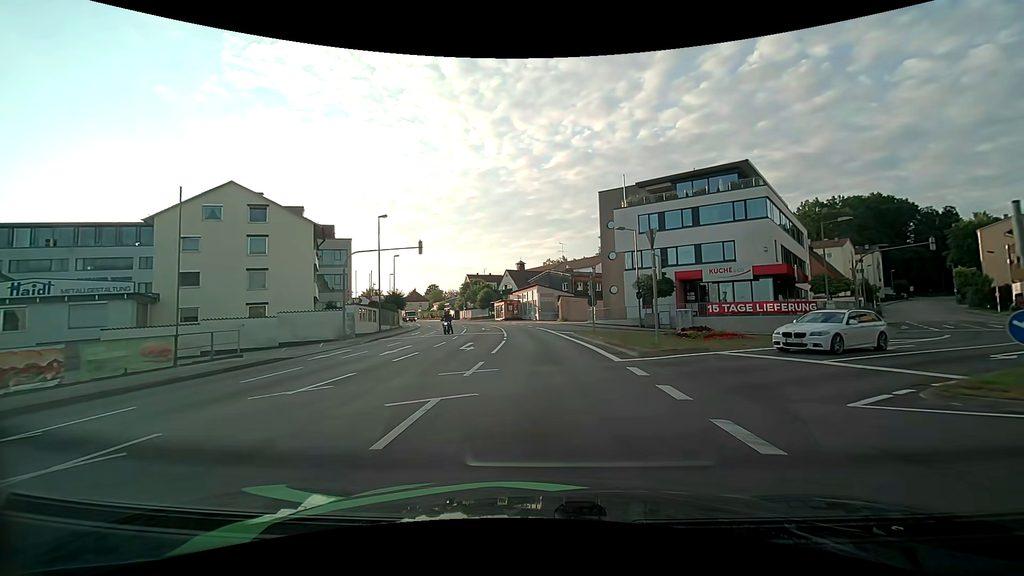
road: tertiary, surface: asphalt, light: Day
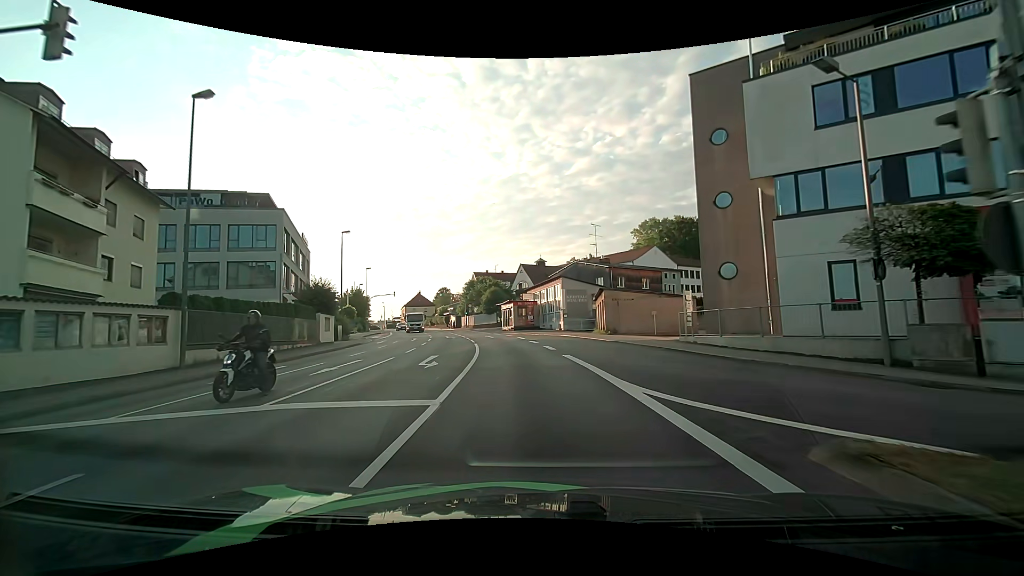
(0.0, +26.1) m; -2°
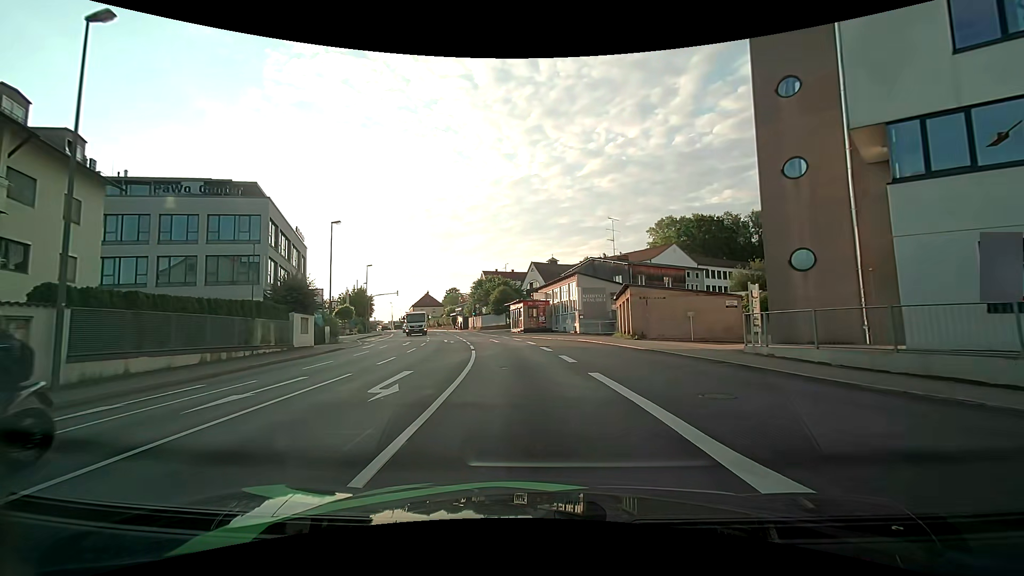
(-0.1, +5.4) m; -1°
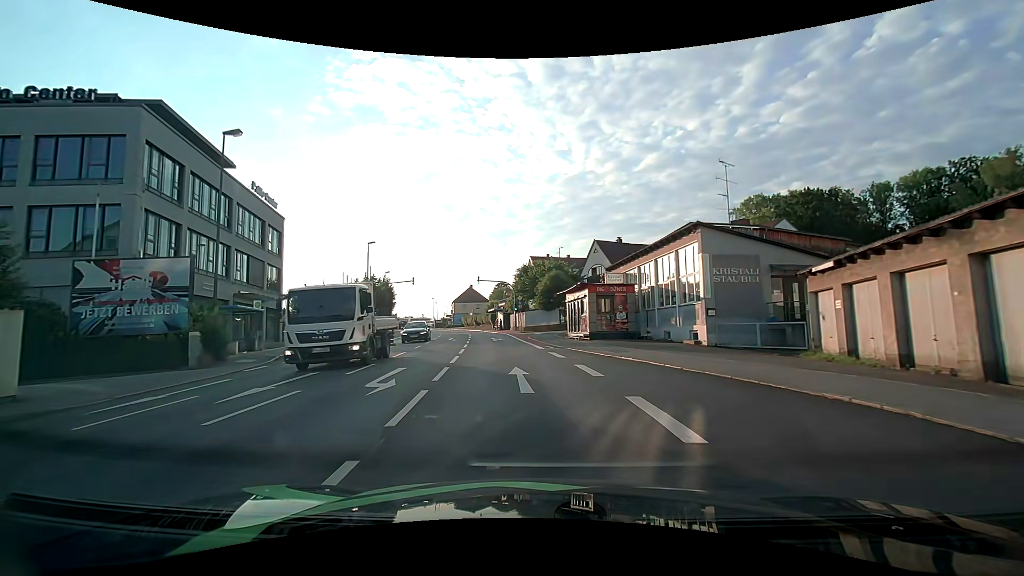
(-1.1, +21.8) m; -6°
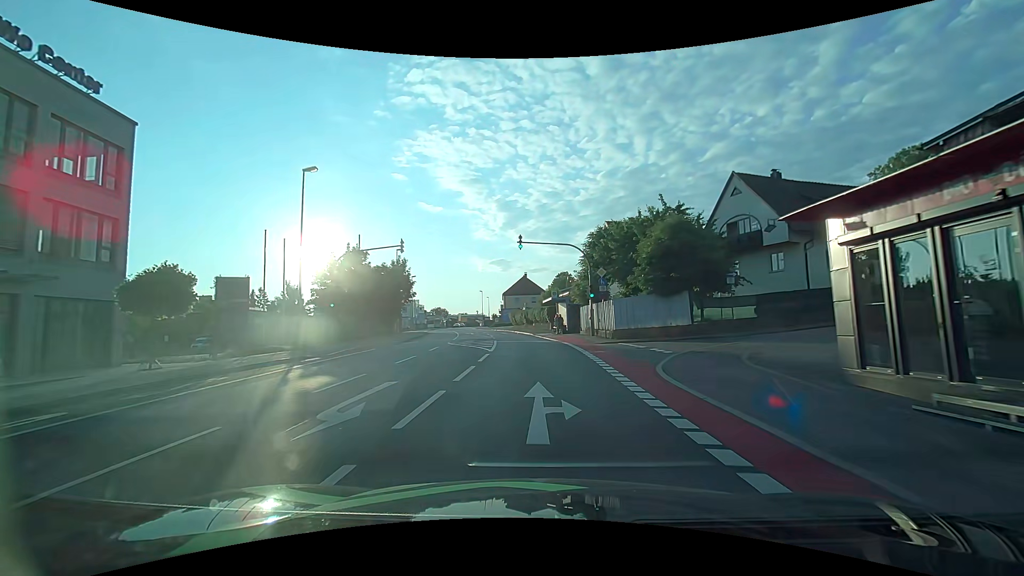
(-2.0, +27.7) m; -7°
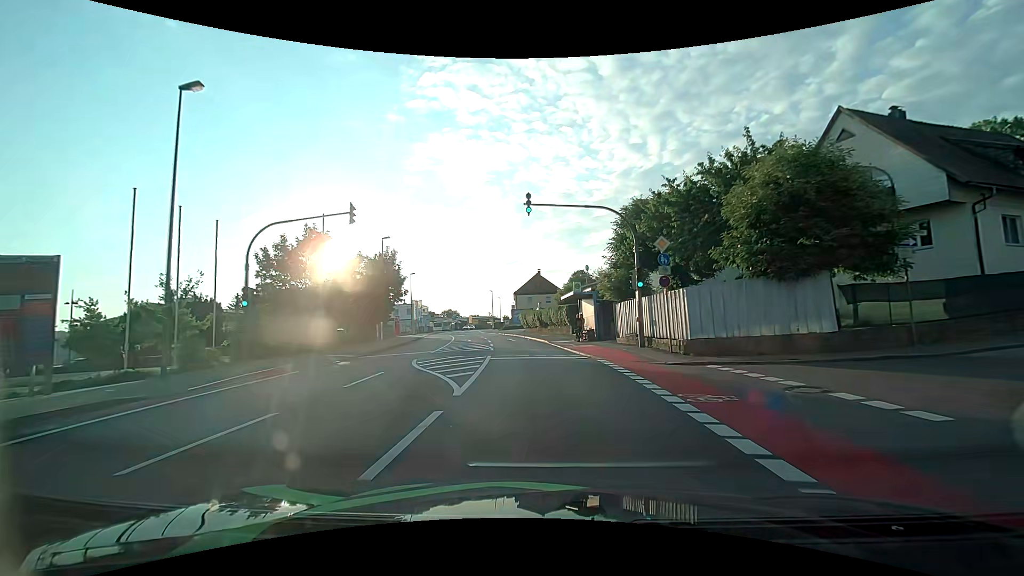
(-0.2, +11.0) m; -2°
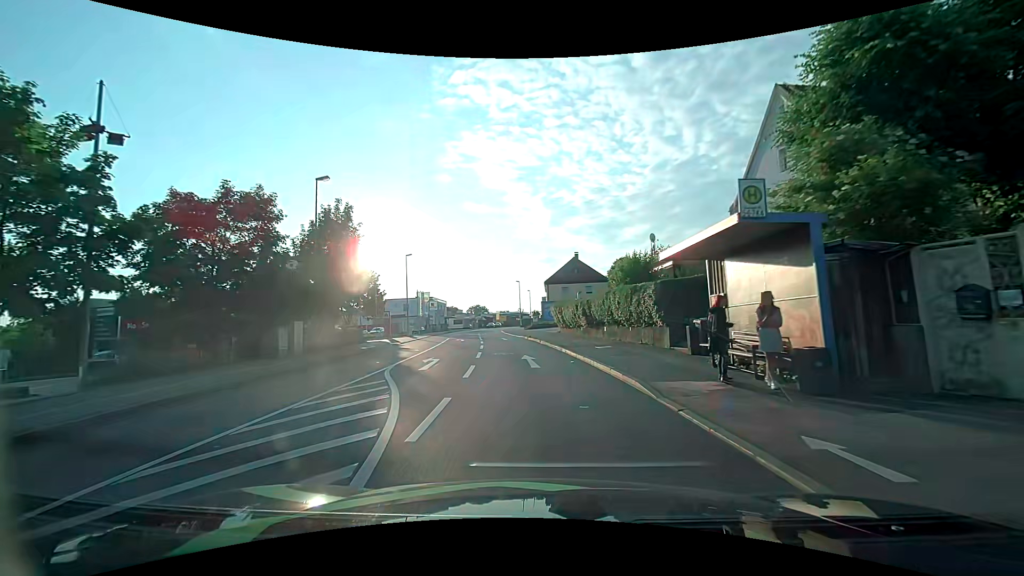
(-0.7, +21.6) m; -4°
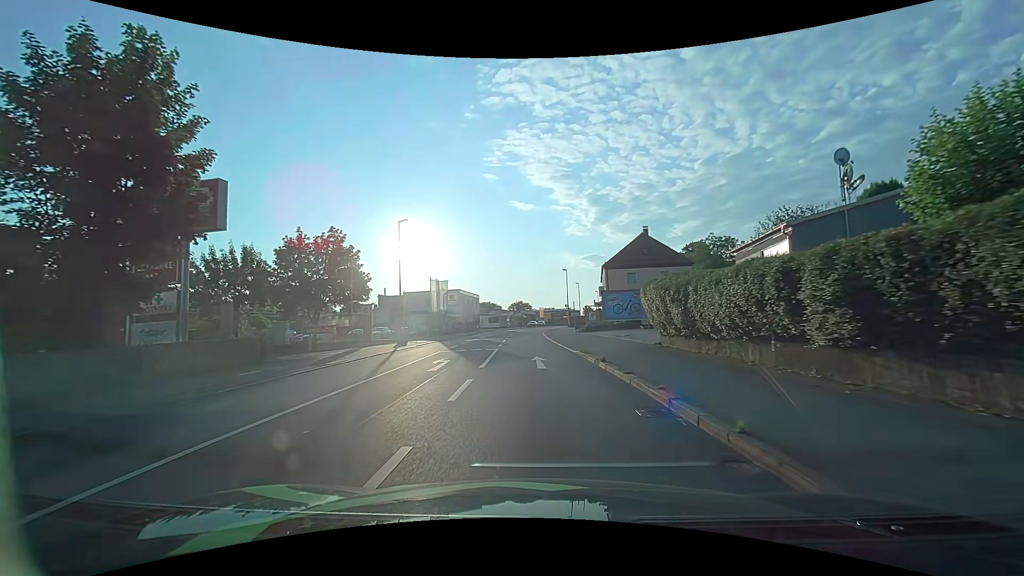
(-1.0, +21.5) m; -5°
